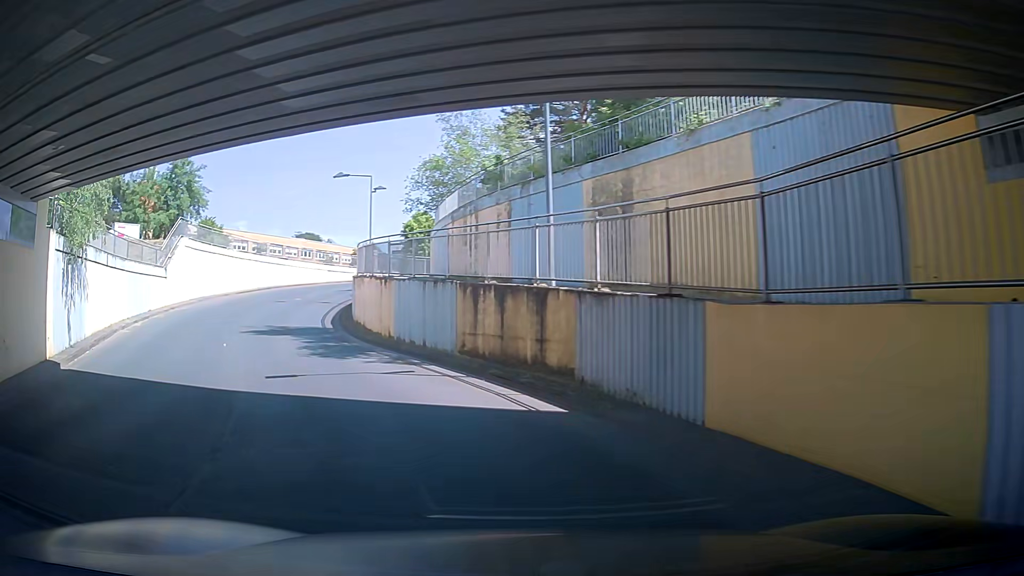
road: residential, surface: asphalt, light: Day
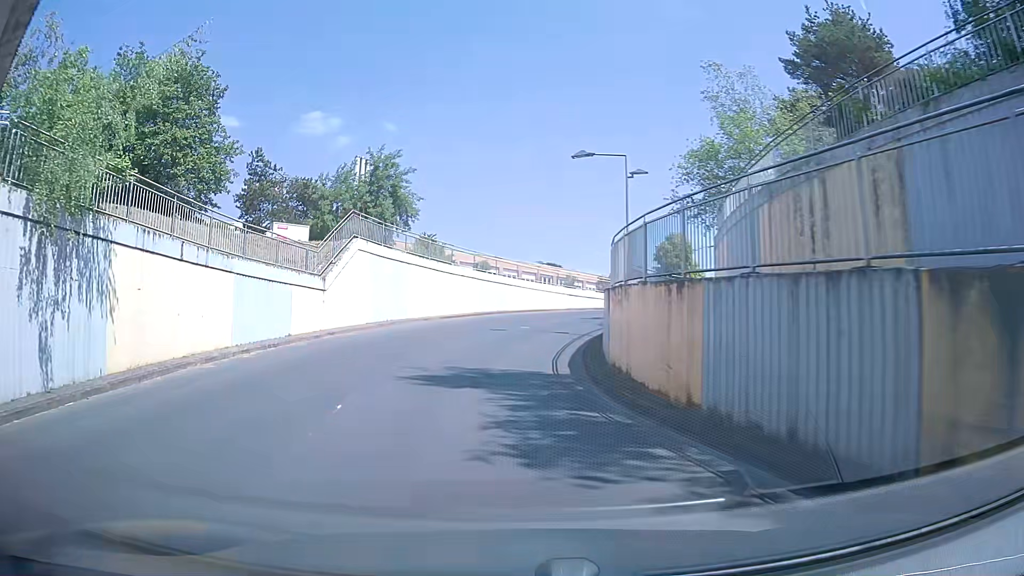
(-2.0, +10.0) m; -19°
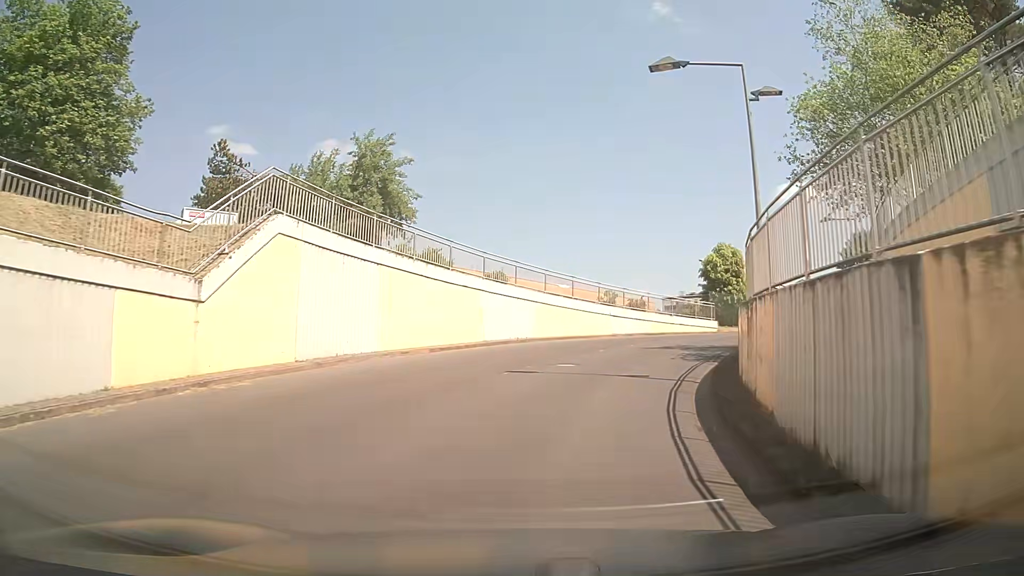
(-0.6, +11.0) m; -3°
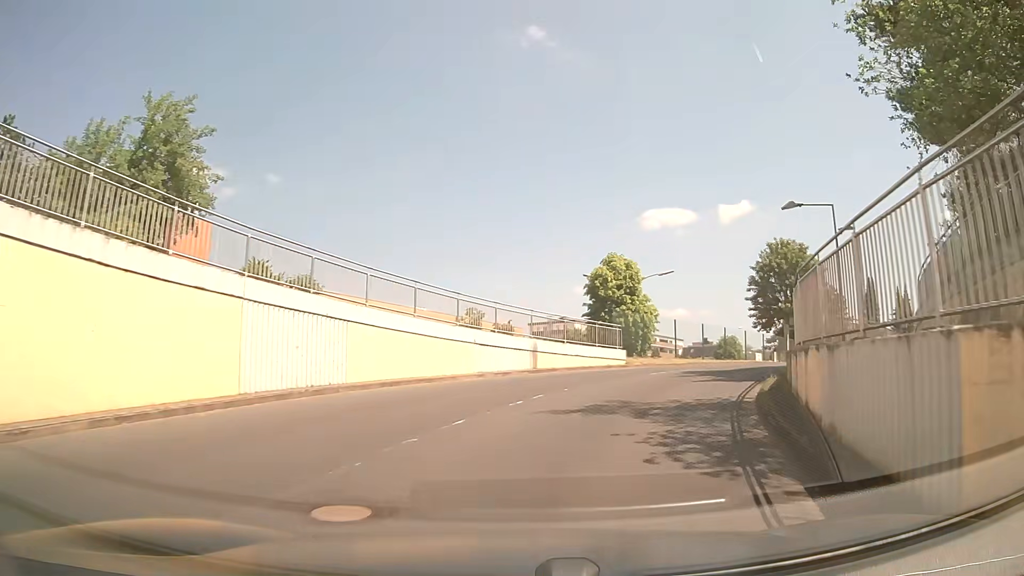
(+0.9, +11.2) m; +11°
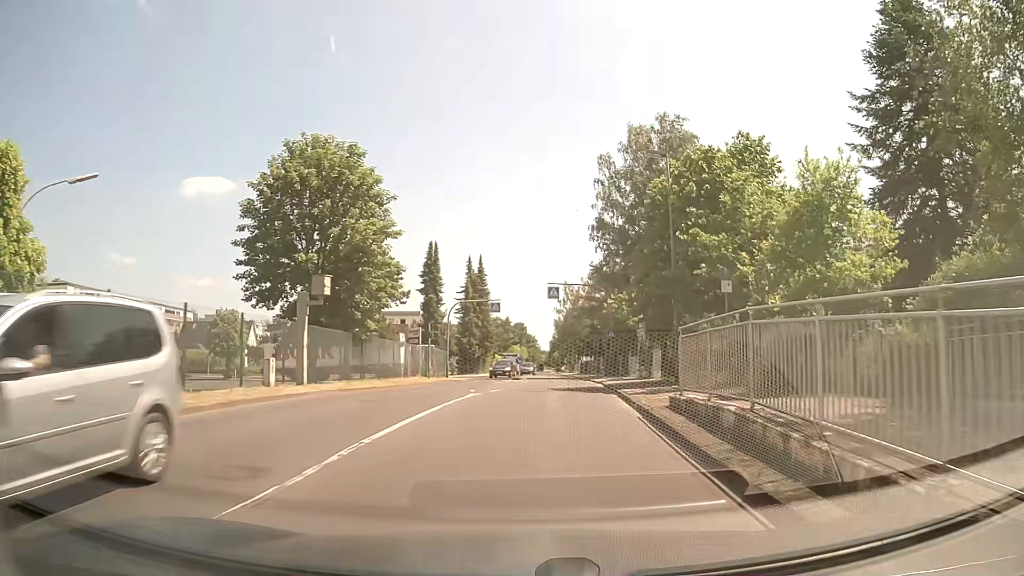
(+9.7, +25.1) m; +41°
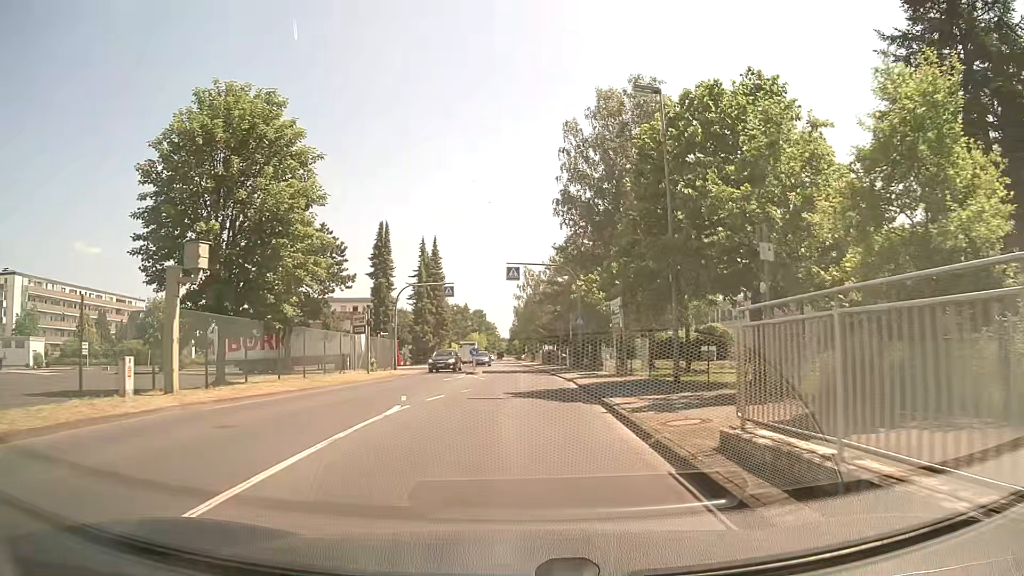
(+0.2, +5.5) m; +4°
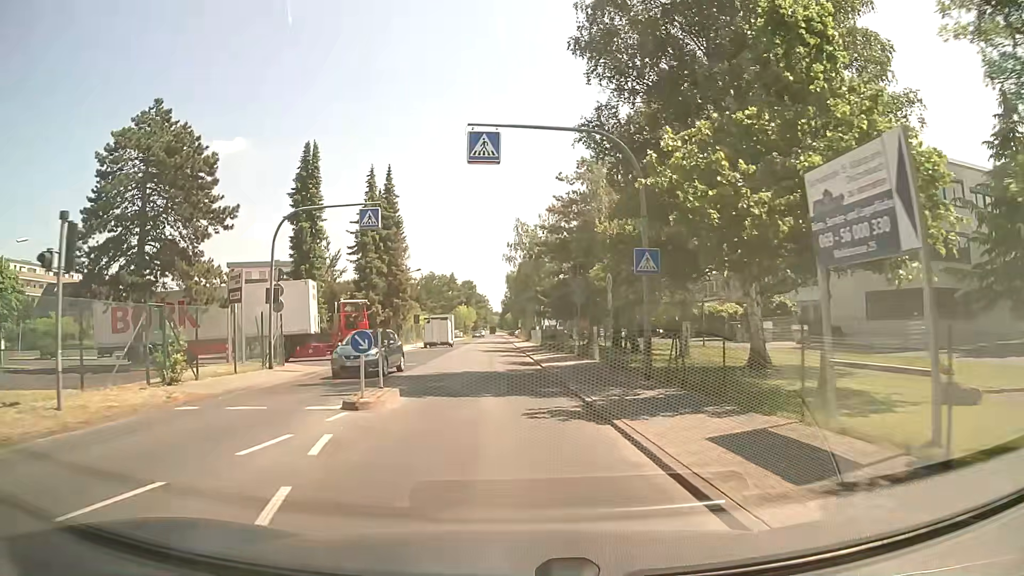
(+0.3, +22.8) m; 0°
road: unclassified
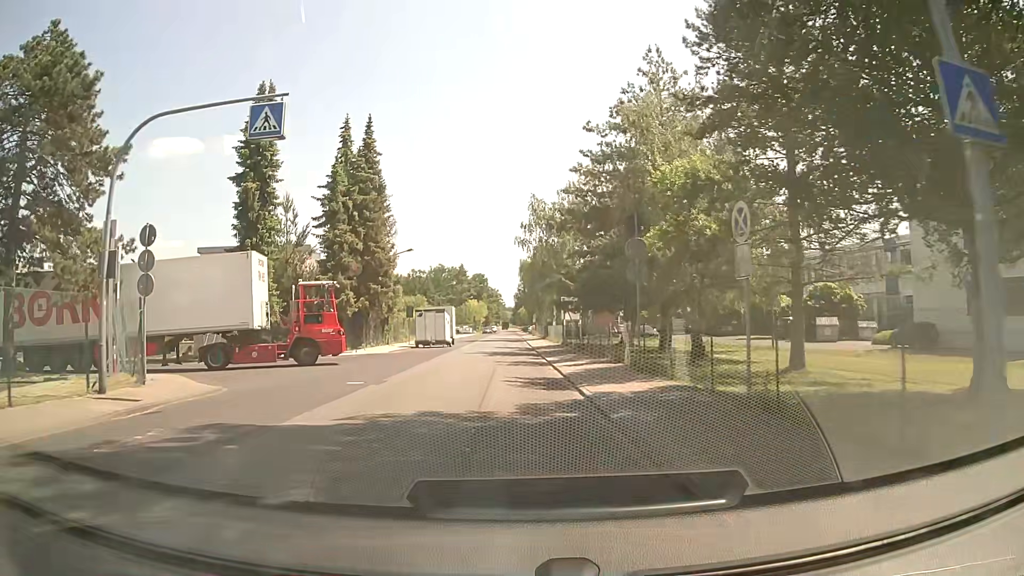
(0.0, +11.9) m; 0°
(0, +10) (0, +20) (0, +30) (-1, +40) (-1, +50) (-1, +60) (-1, +70) (-2, +80) (-2, +90) (-2, +100) m
